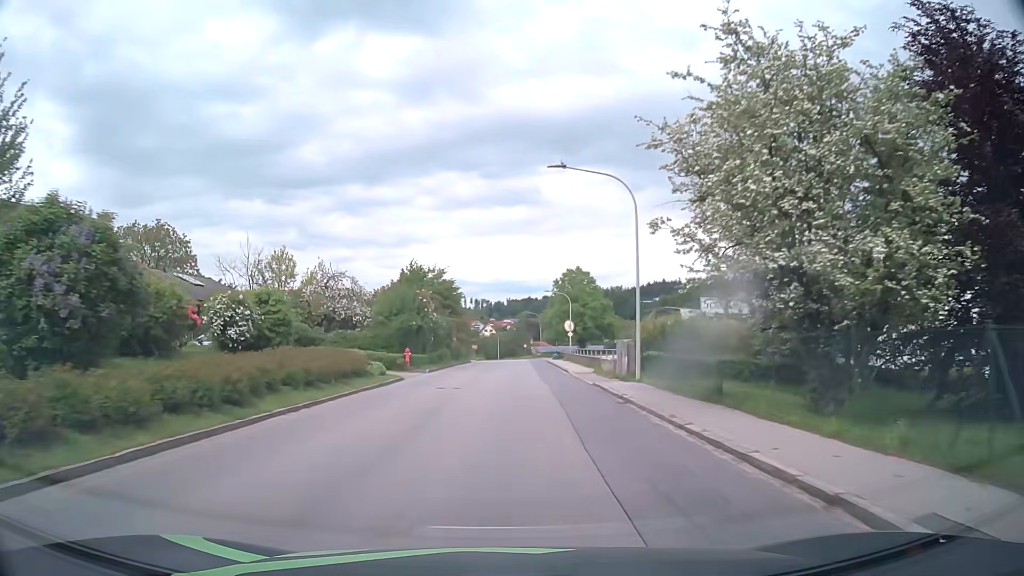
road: tertiary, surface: asphalt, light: Day
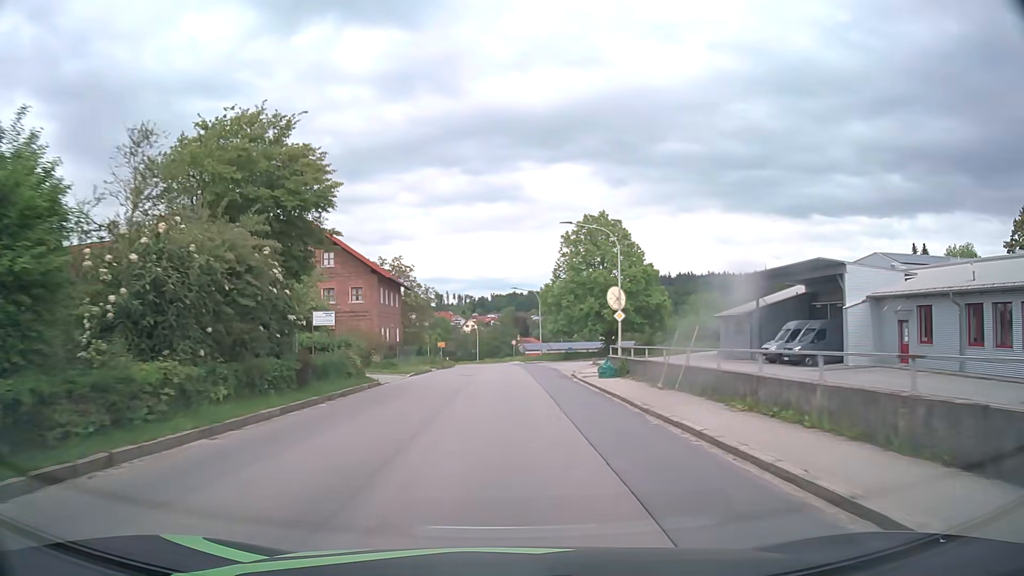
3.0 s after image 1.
(+0.4, +39.5) m; +1°
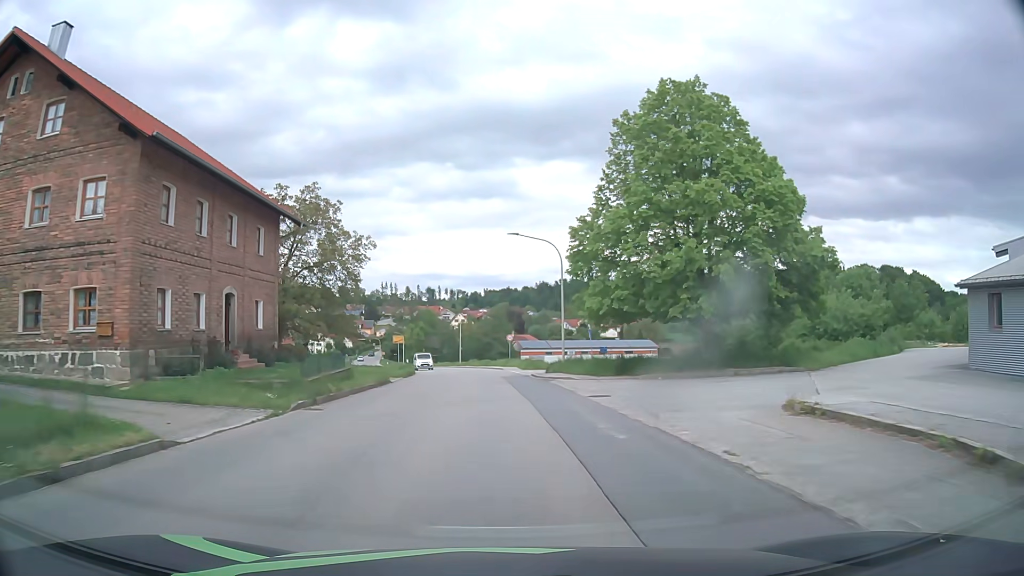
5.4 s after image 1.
(0.0, +31.7) m; 0°
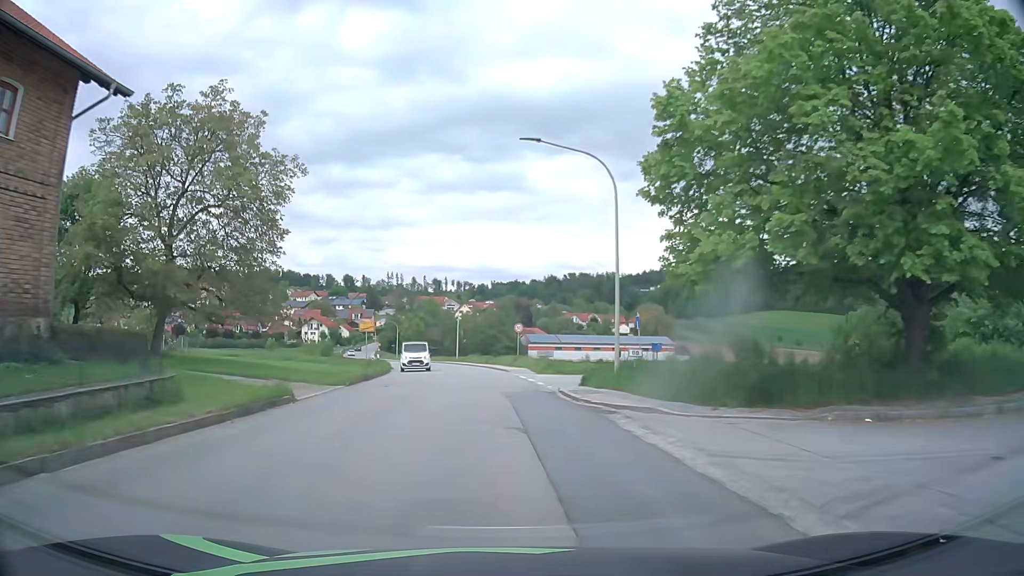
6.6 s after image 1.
(0.0, +15.9) m; -1°
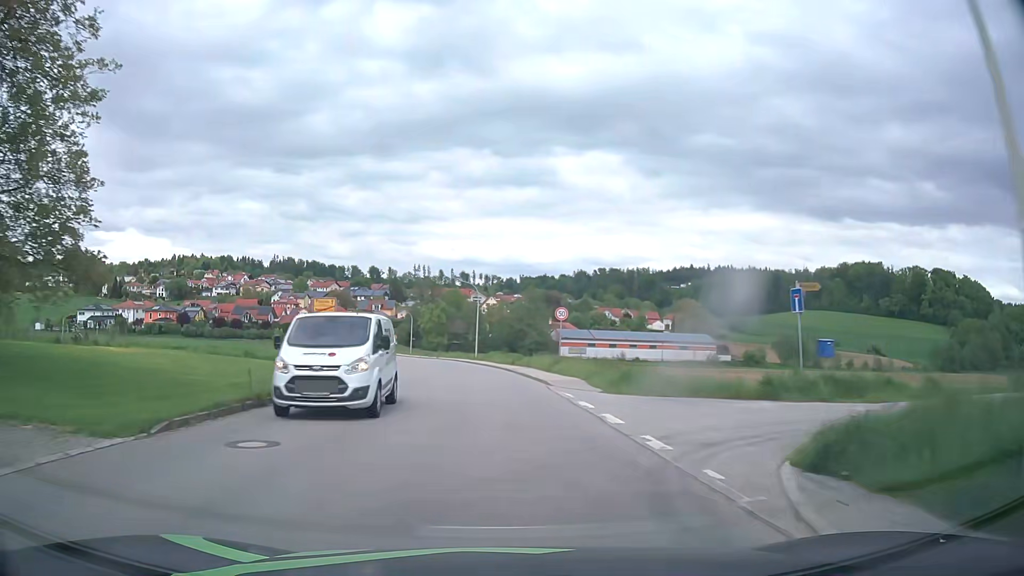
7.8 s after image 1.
(-0.3, +16.0) m; -2°
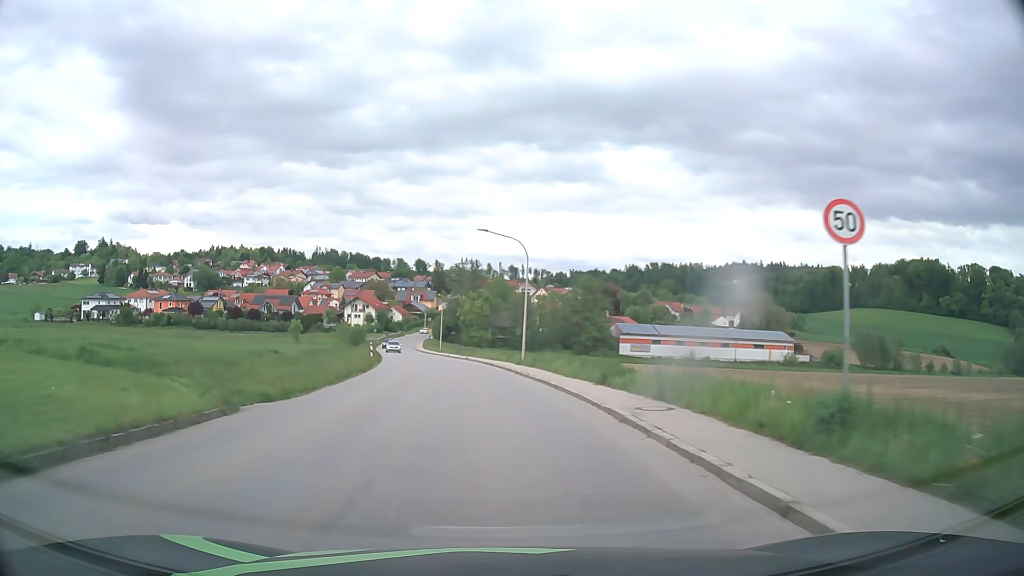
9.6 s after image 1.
(-0.8, +24.0) m; -4°
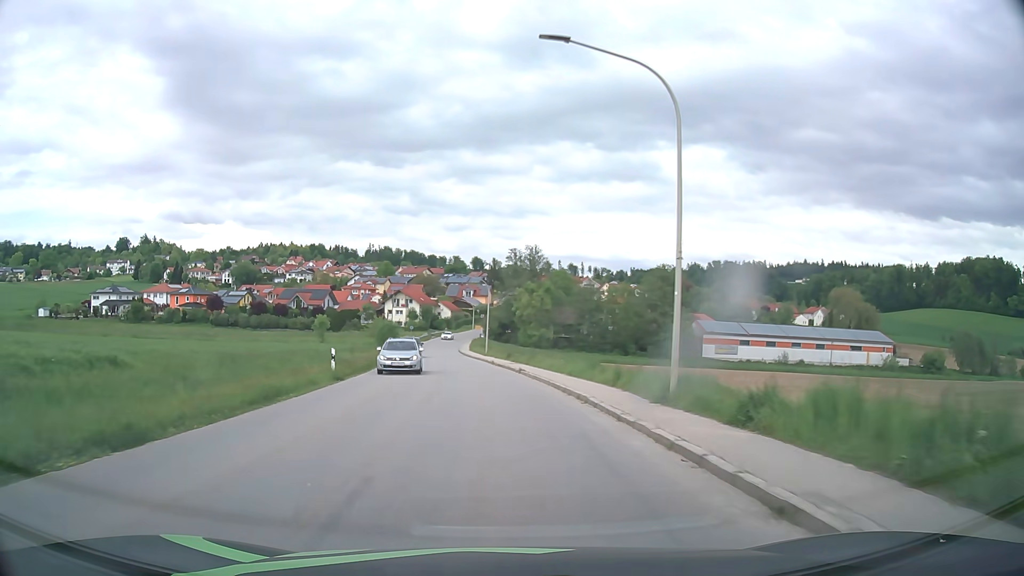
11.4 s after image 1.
(-0.9, +24.1) m; -5°
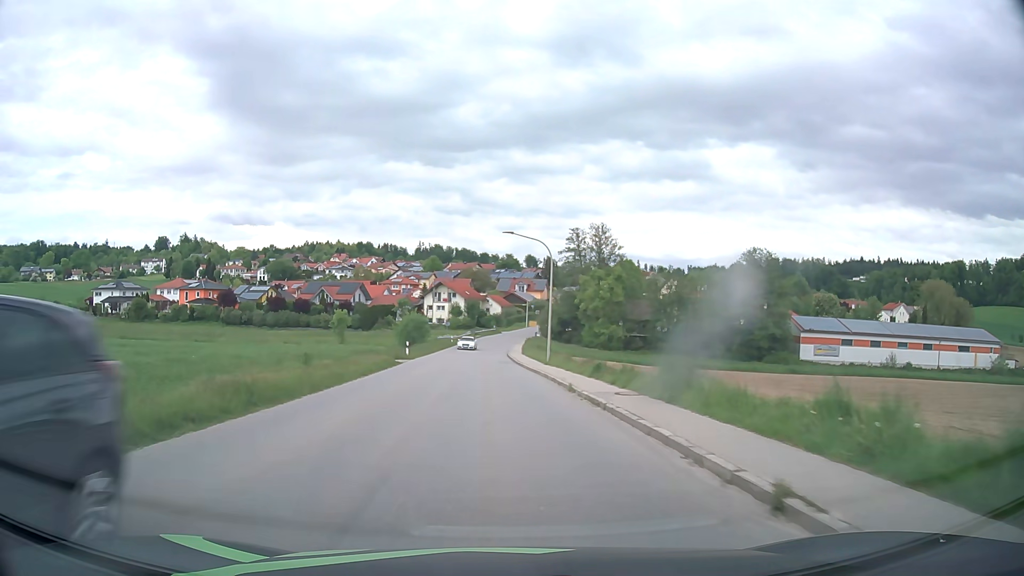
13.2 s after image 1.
(-1.0, +23.8) m; -4°
(0, +10) (0, +20) (-1, +30) (-1, +40) (-2, +50) (-2, +60) (-2, +70) (-2, +80) (-2, +90) (0, +100) m
